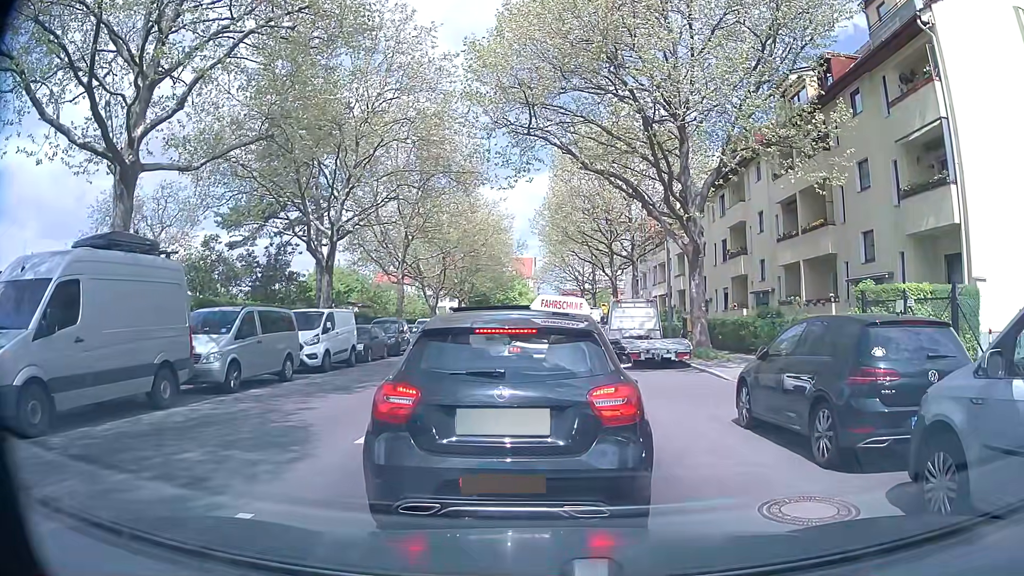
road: tertiary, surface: asphalt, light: Day
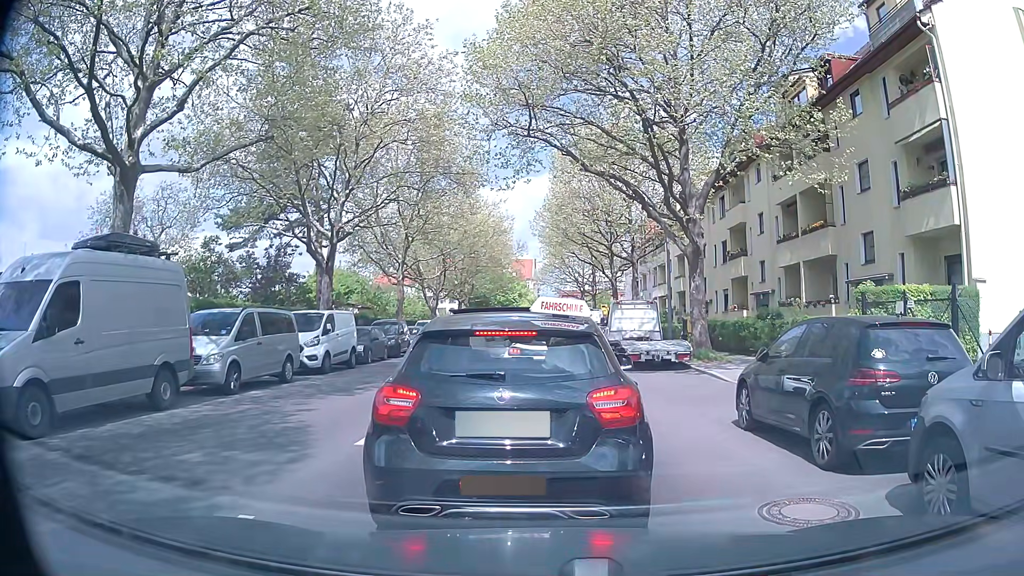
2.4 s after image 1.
(0.0, +0.1) m; 0°
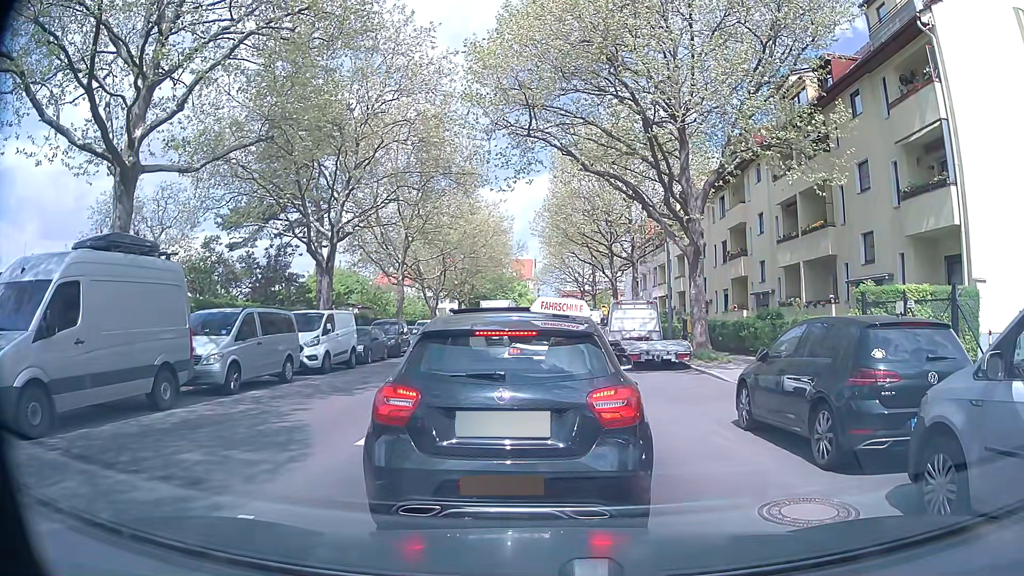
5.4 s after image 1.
(0.0, 0.0) m; 0°
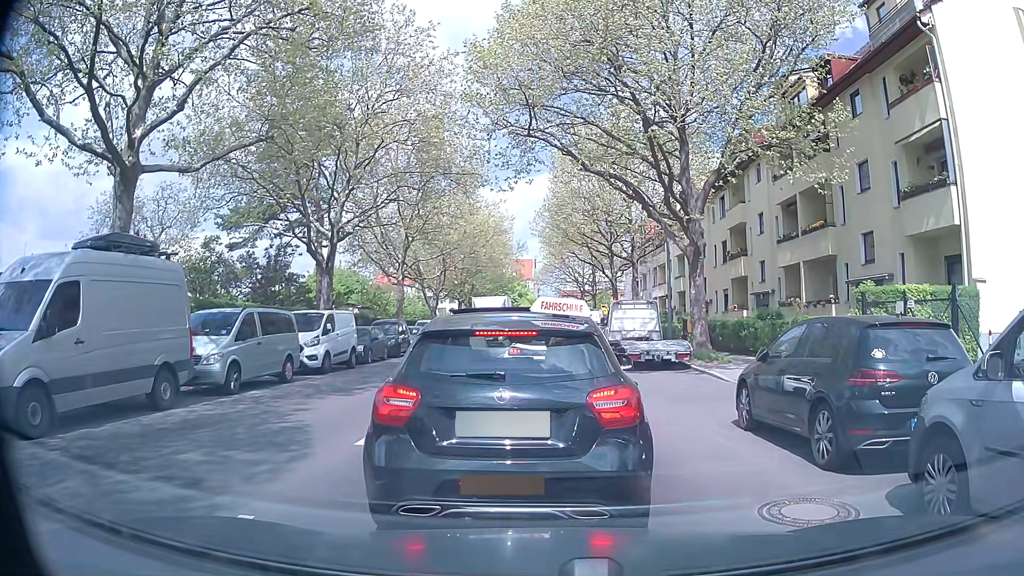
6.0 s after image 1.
(0.0, 0.0) m; 0°
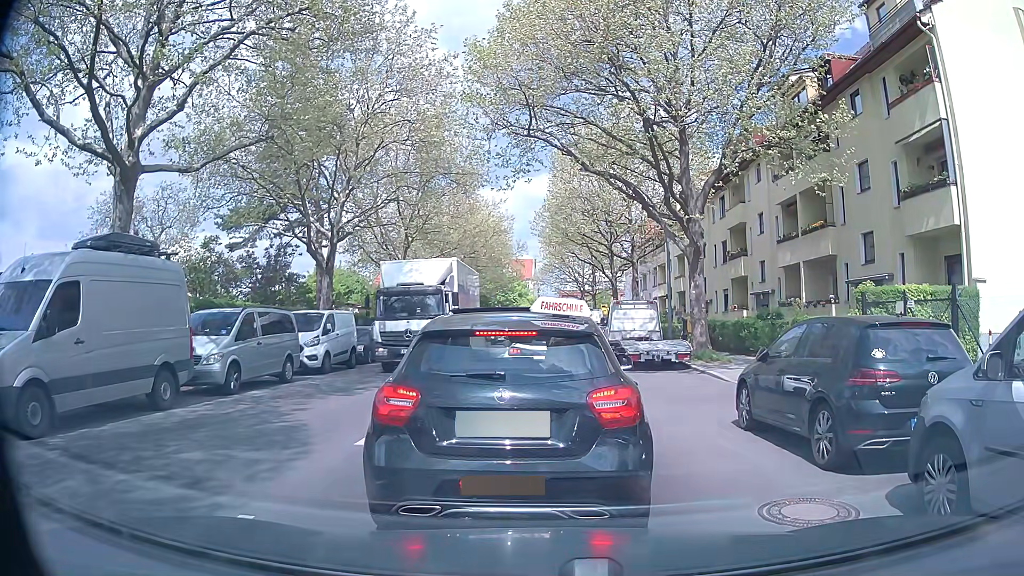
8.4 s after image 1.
(0.0, 0.0) m; 0°
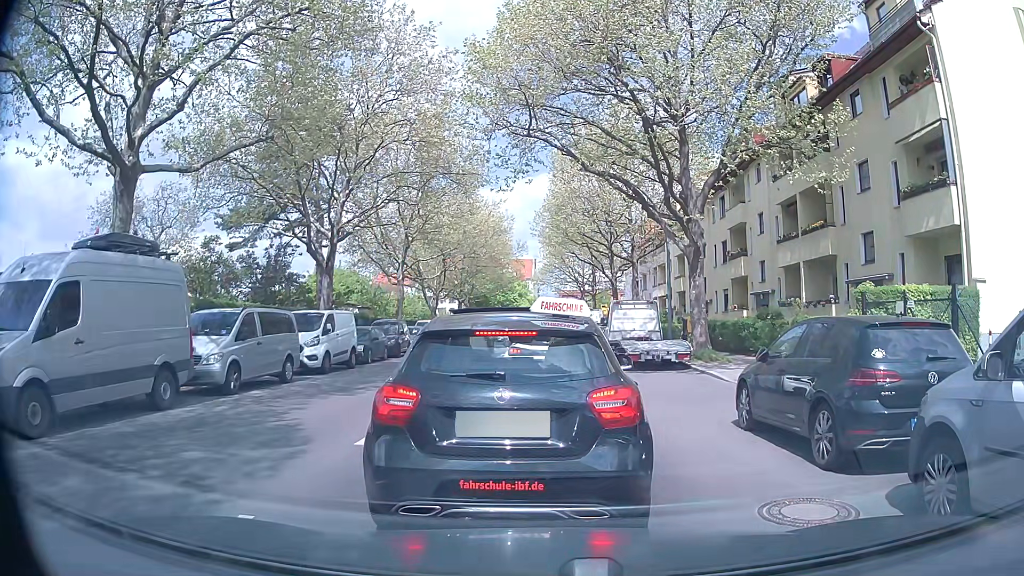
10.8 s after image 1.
(0.0, 0.0) m; 0°
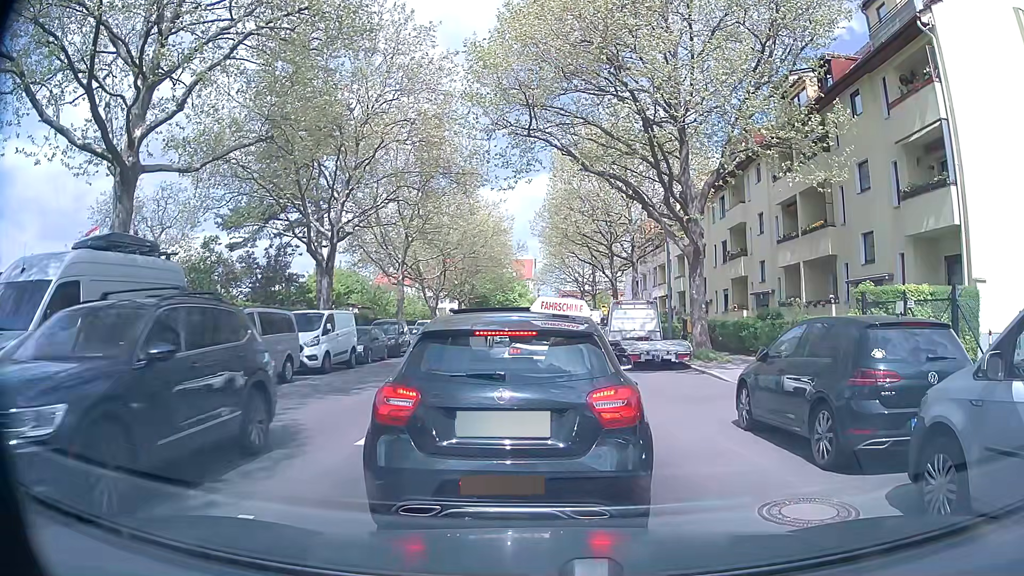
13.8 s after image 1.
(0.0, 0.0) m; 0°
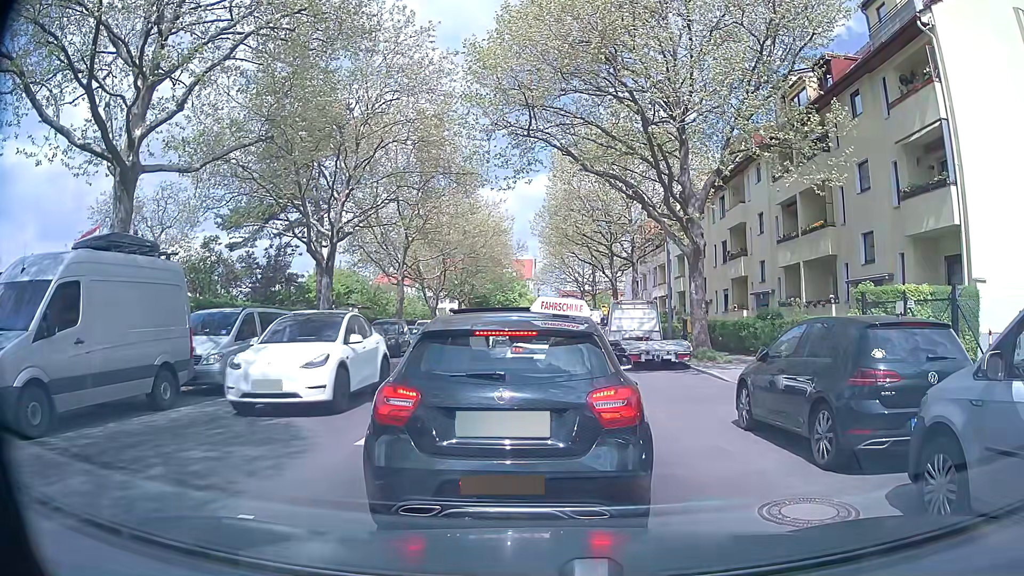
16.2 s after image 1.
(0.0, 0.0) m; 0°
